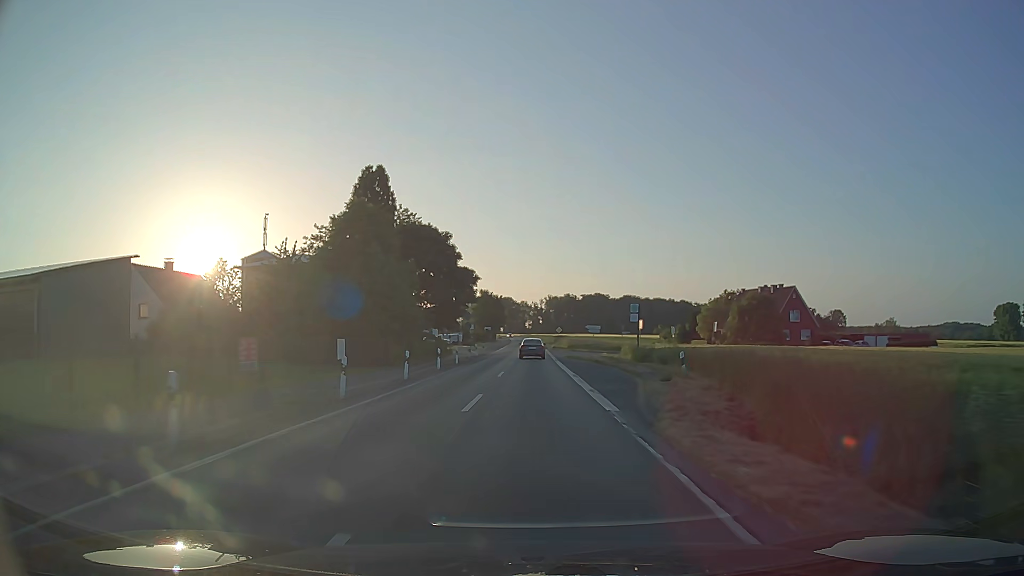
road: secondary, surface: asphalt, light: Day
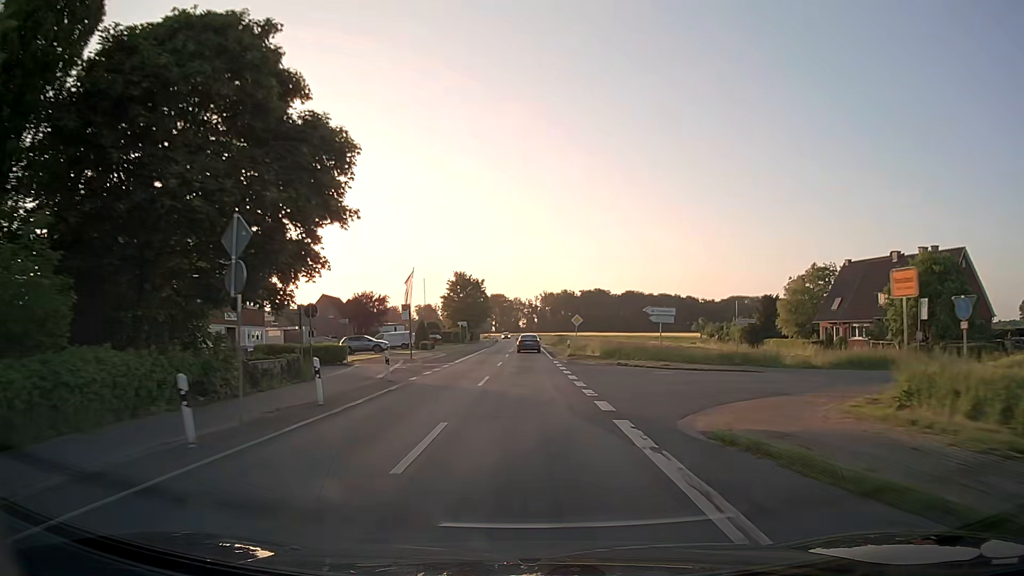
(+0.3, +42.2) m; +1°
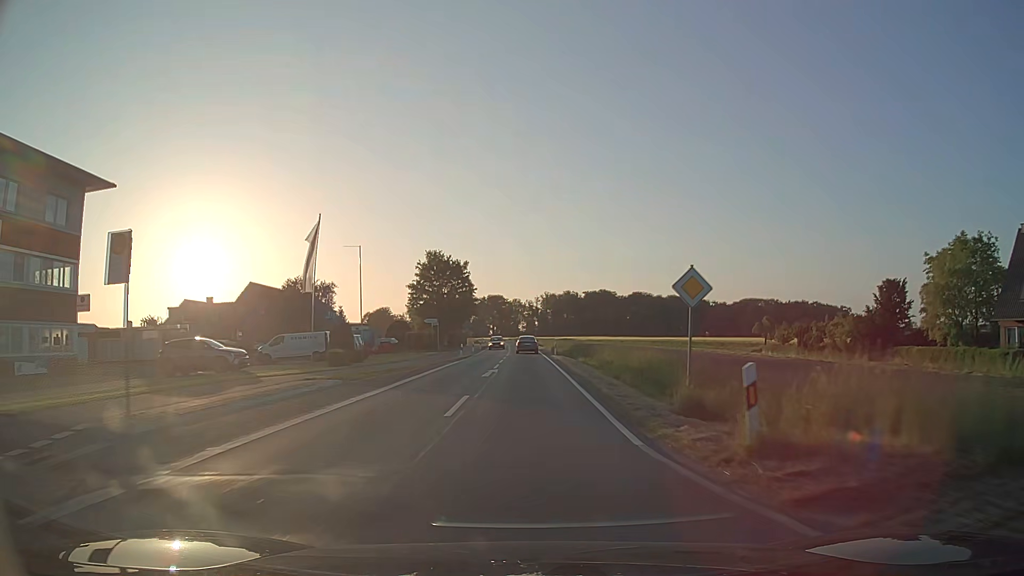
(-0.1, +31.6) m; 0°
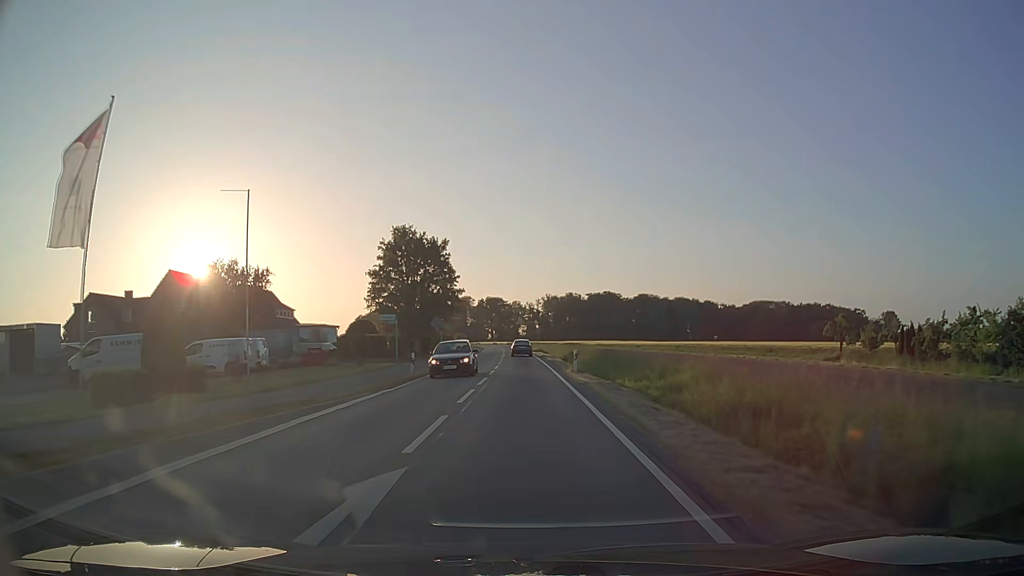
(0.0, +21.1) m; 0°
